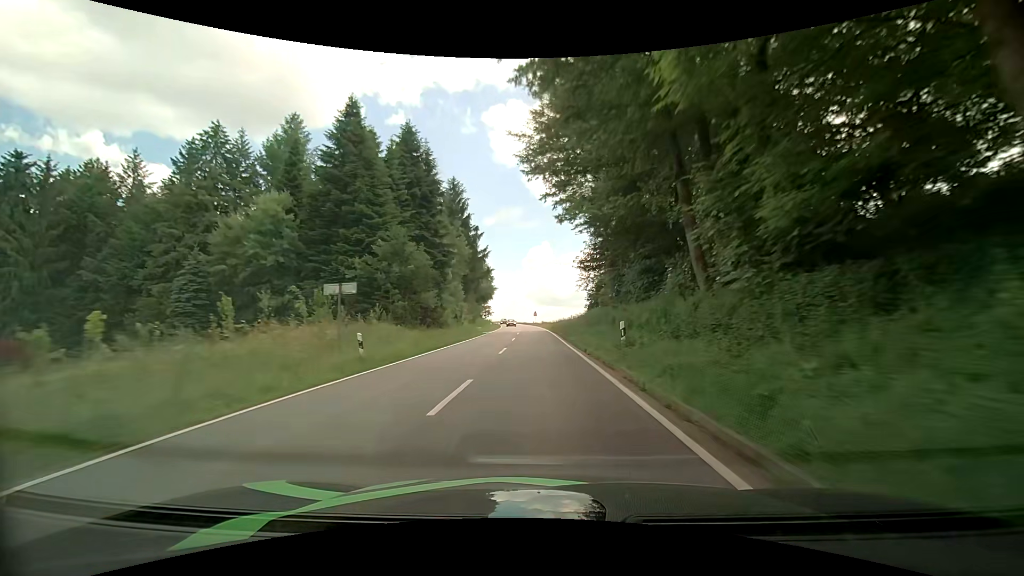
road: tertiary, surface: asphalt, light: Day
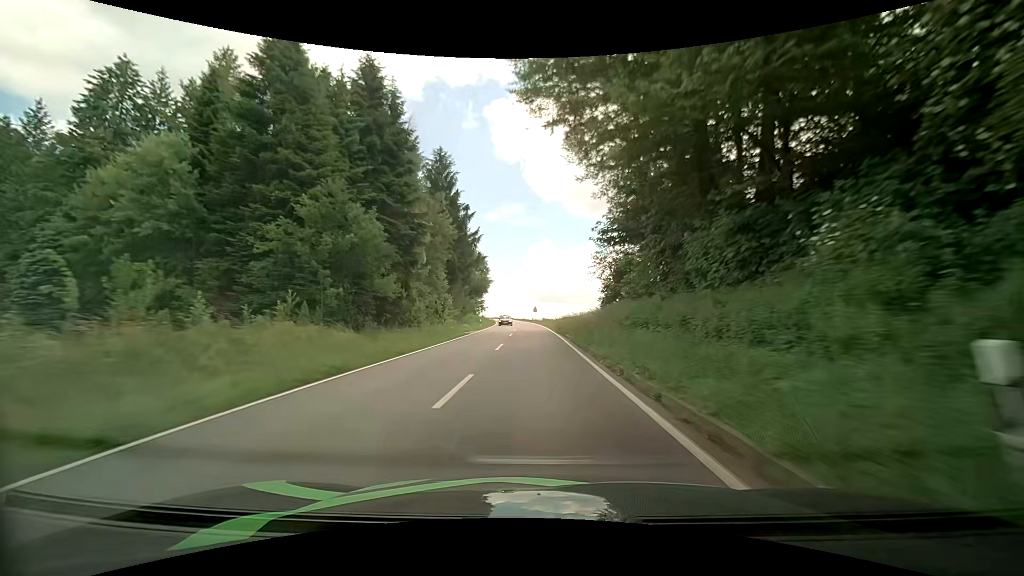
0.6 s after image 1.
(0.0, +12.2) m; 0°
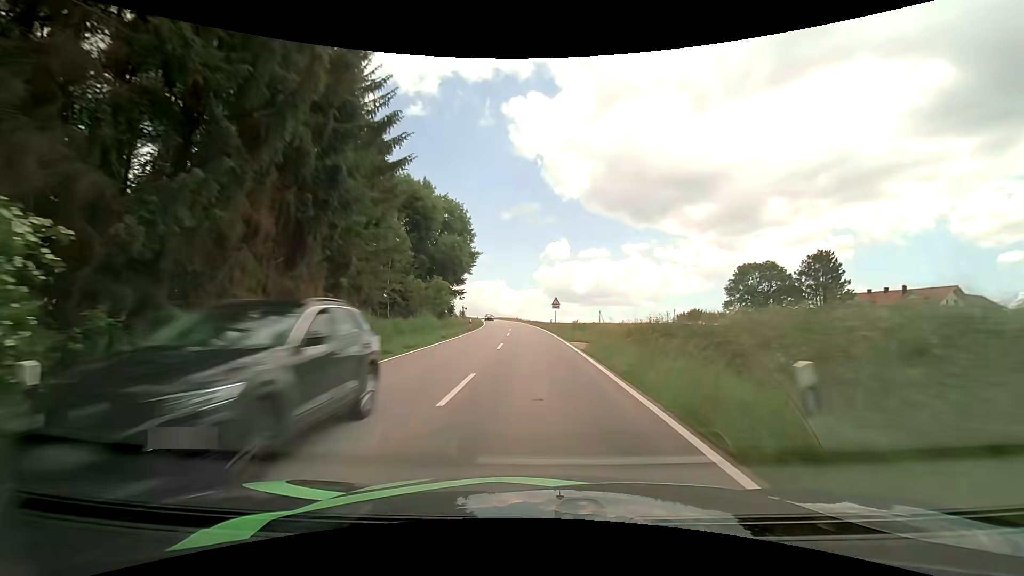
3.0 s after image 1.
(-0.9, +49.2) m; -2°
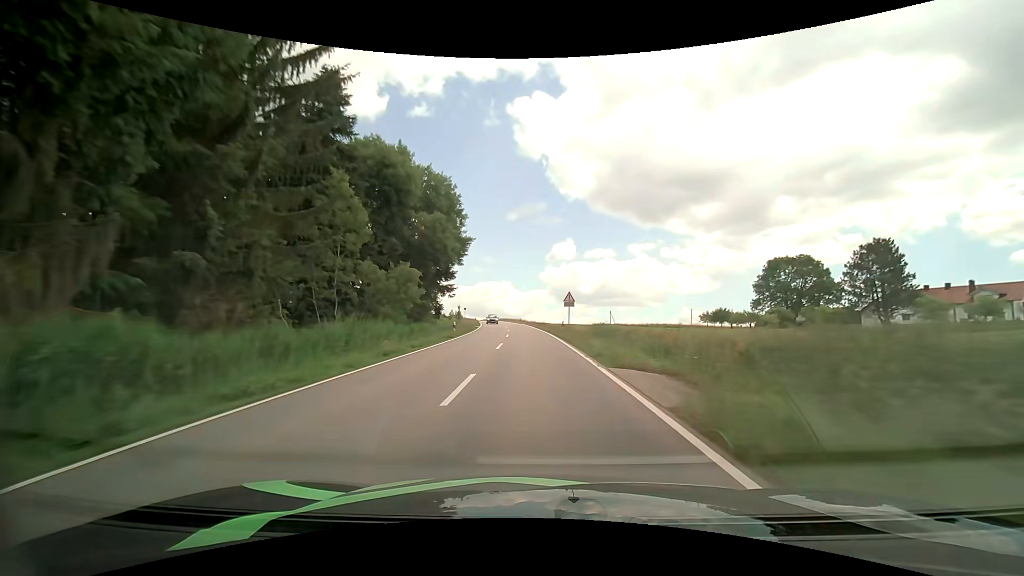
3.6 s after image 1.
(-0.1, +12.4) m; -1°
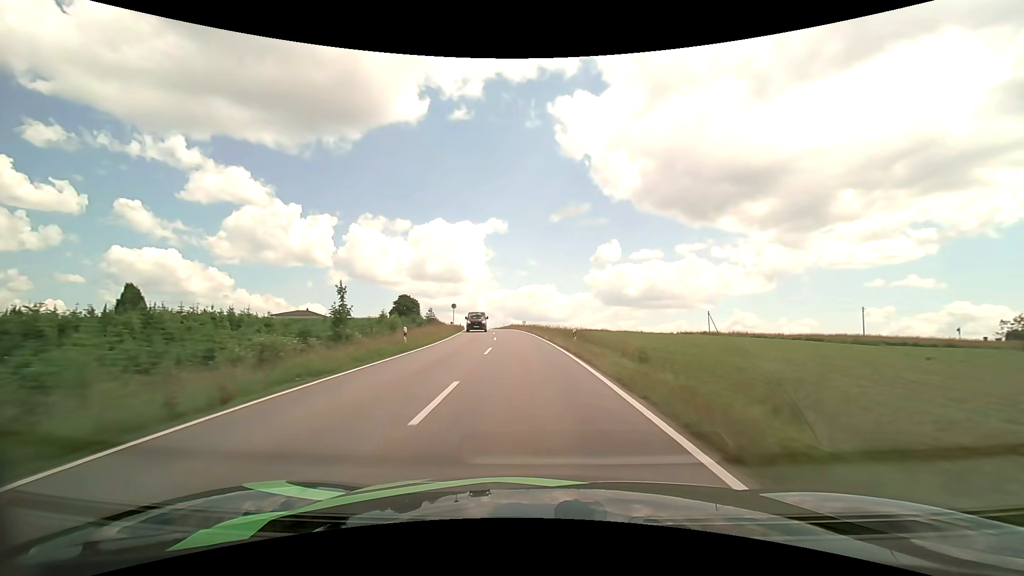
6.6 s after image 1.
(-2.5, +63.6) m; -5°
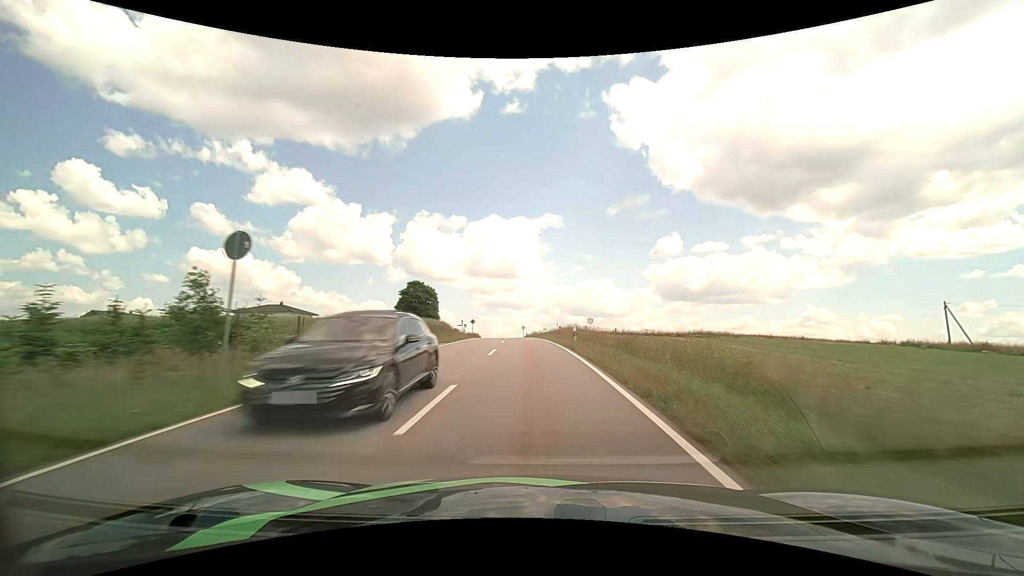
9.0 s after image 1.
(-2.7, +49.8) m; -6°
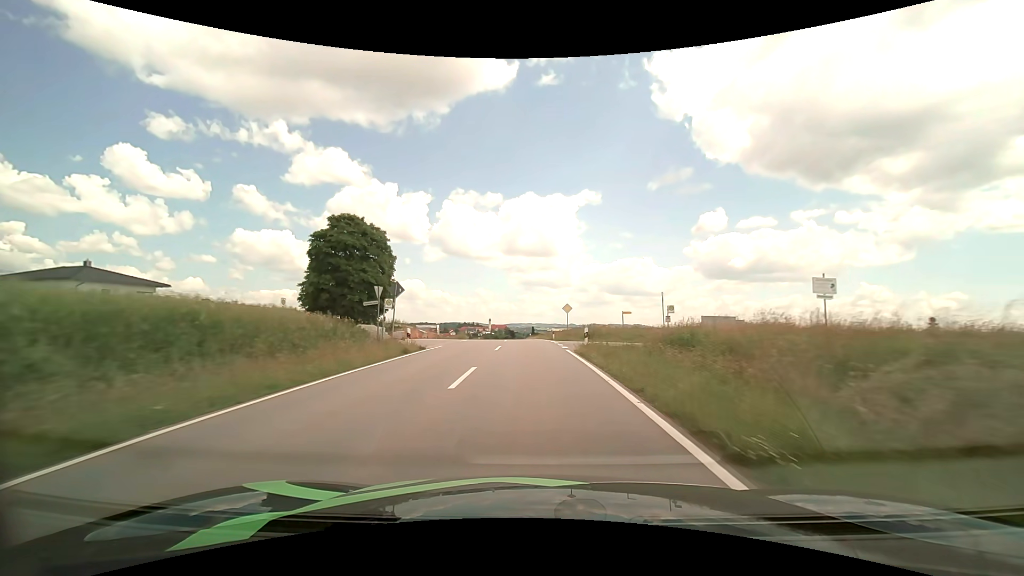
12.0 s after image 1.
(-2.2, +58.0) m; -4°
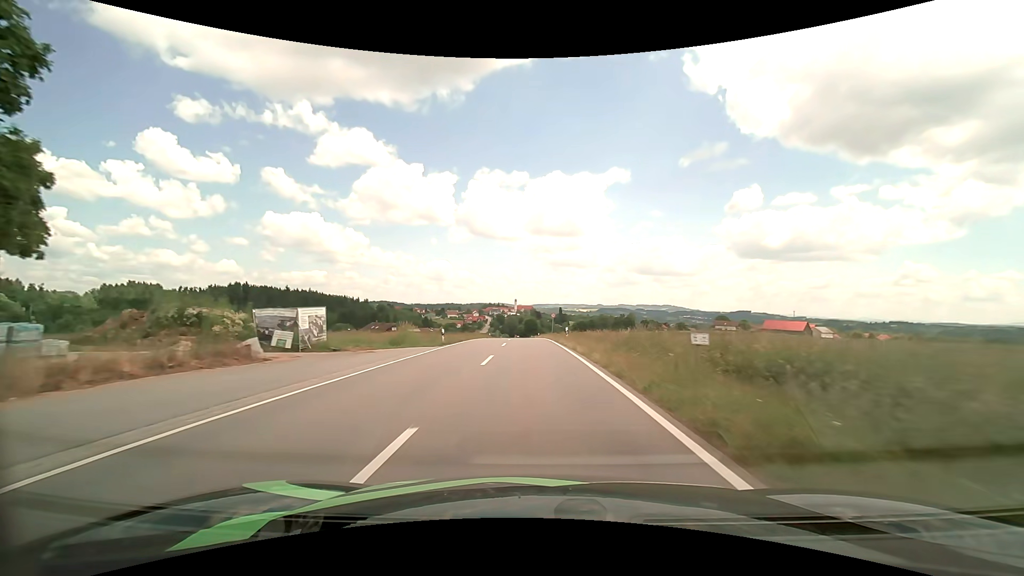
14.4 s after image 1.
(-1.2, +44.1) m; -3°
(0, +10) (0, +20) (0, +30) (-1, +40) (-1, +50) (-1, +60) (-2, +70) (-2, +80) (-2, +90) (-3, +100) m
